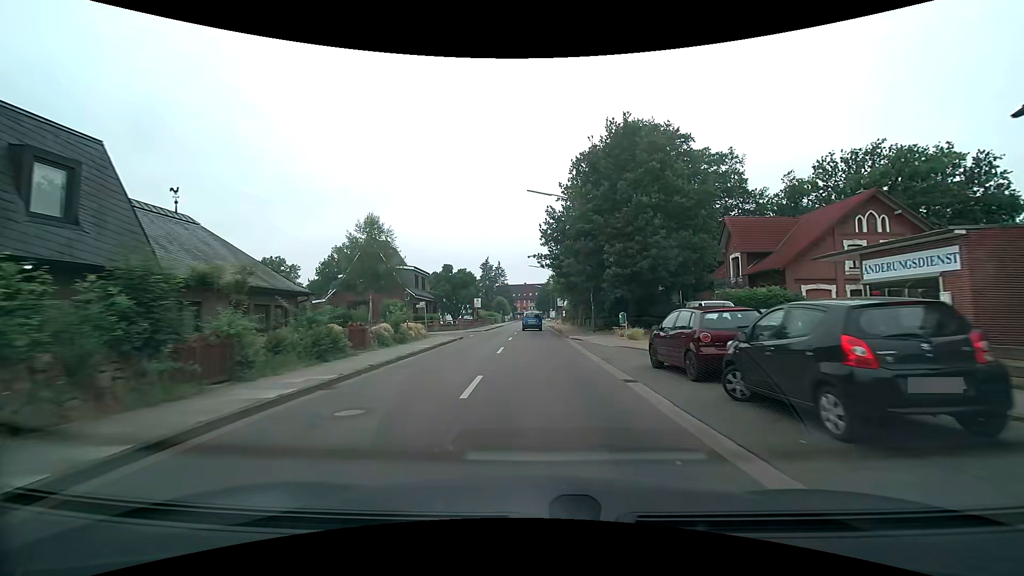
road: residential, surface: asphalt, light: Day
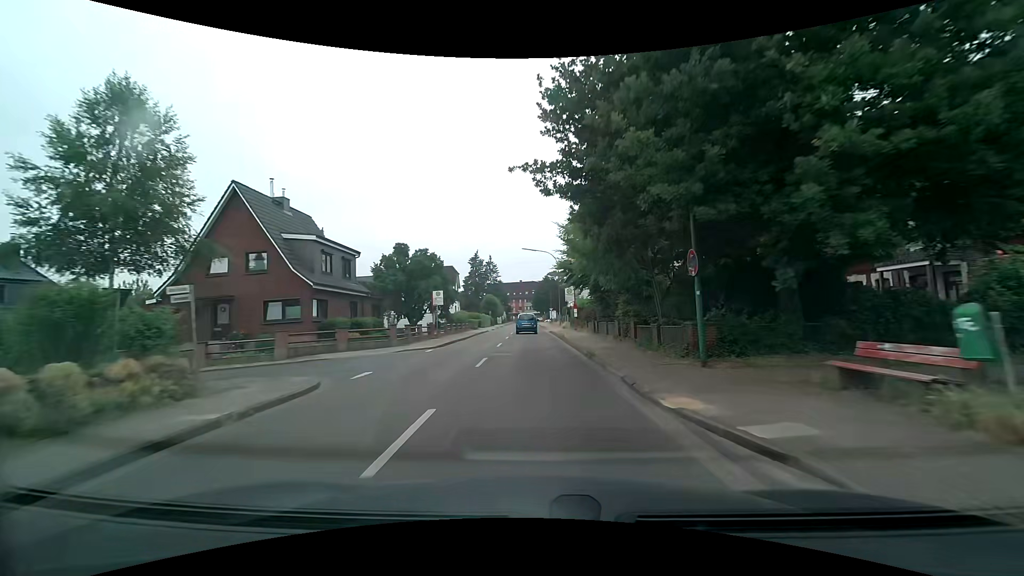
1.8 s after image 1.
(+0.1, +22.0) m; +1°
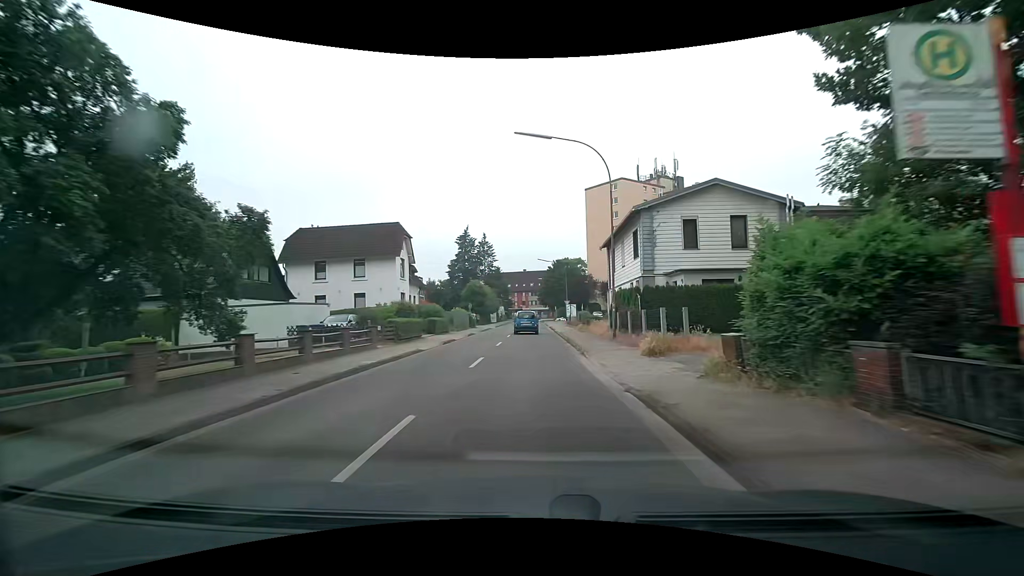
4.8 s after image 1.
(-0.3, +36.9) m; -1°
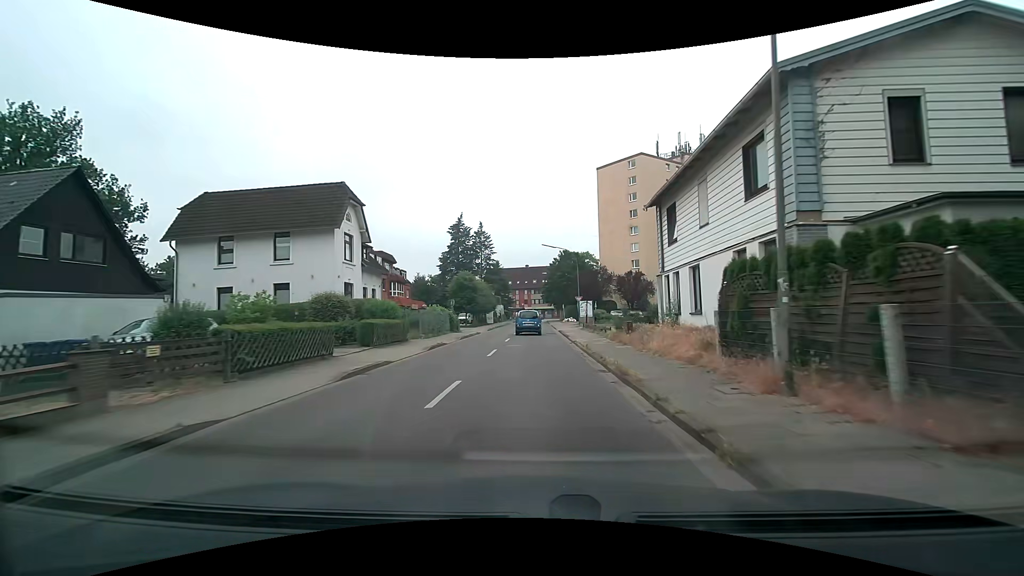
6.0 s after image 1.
(0.0, +14.6) m; 0°
